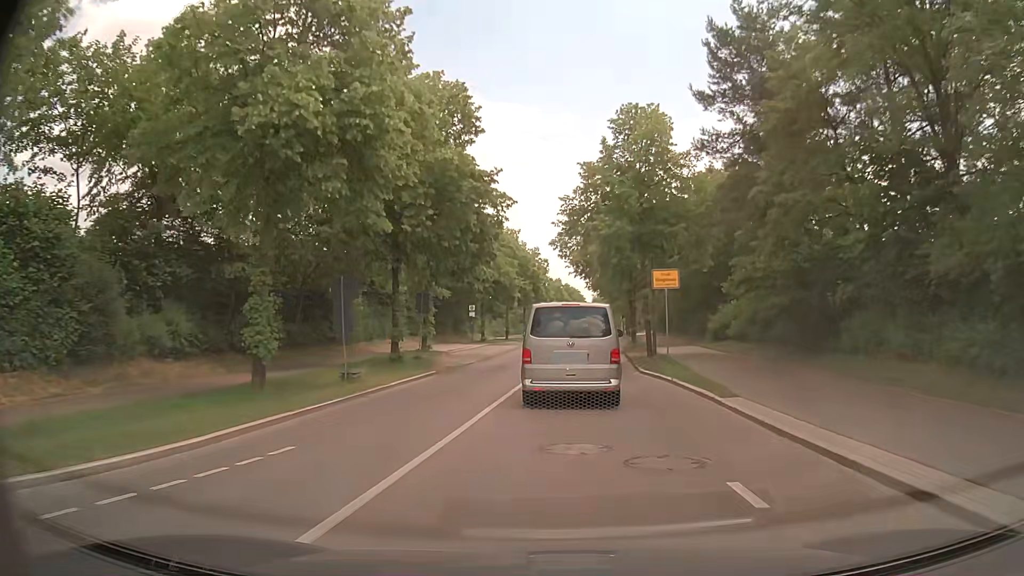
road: tertiary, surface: asphalt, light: Day
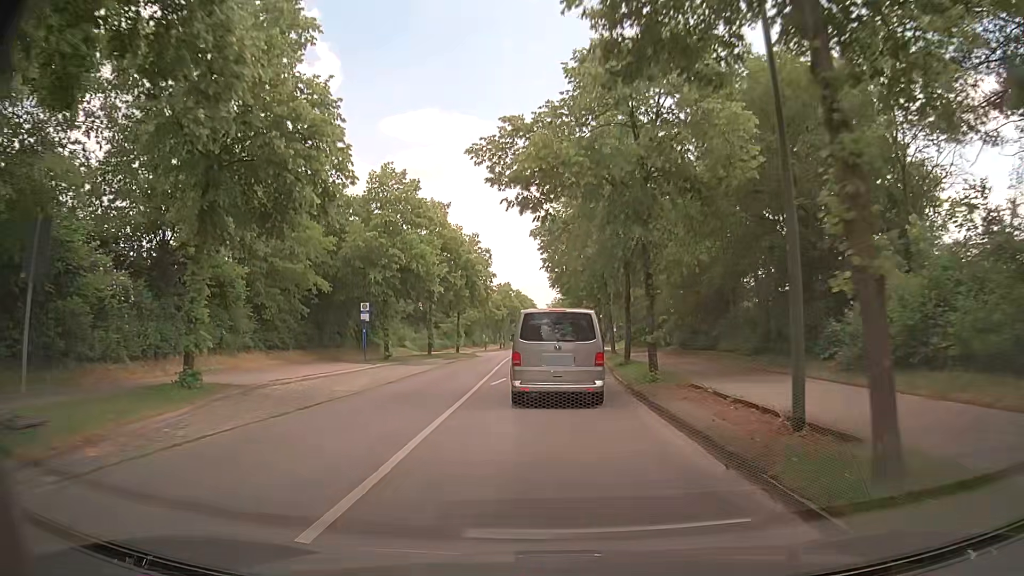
(+1.0, +21.8) m; +4°
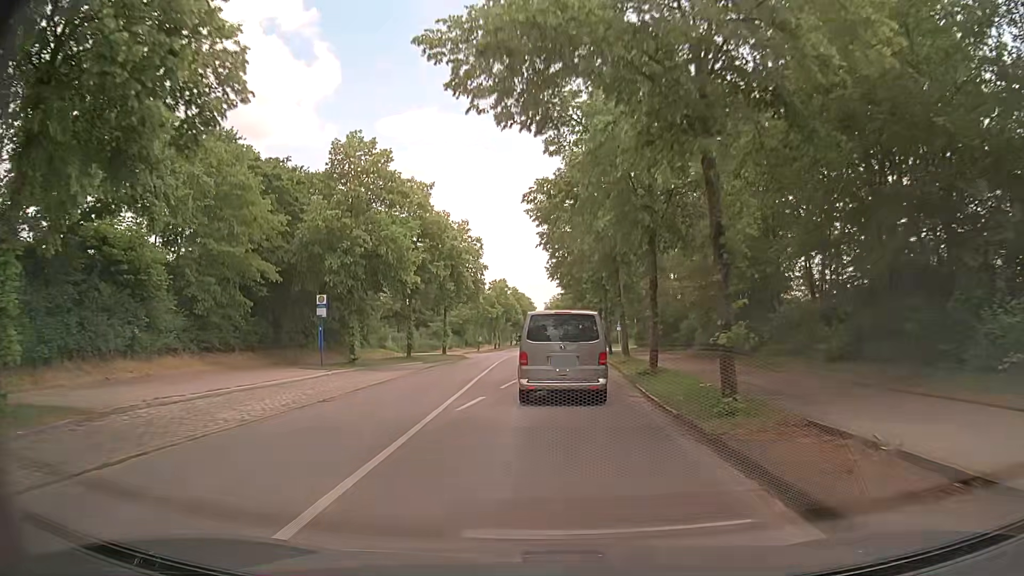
(0.0, +7.5) m; 0°
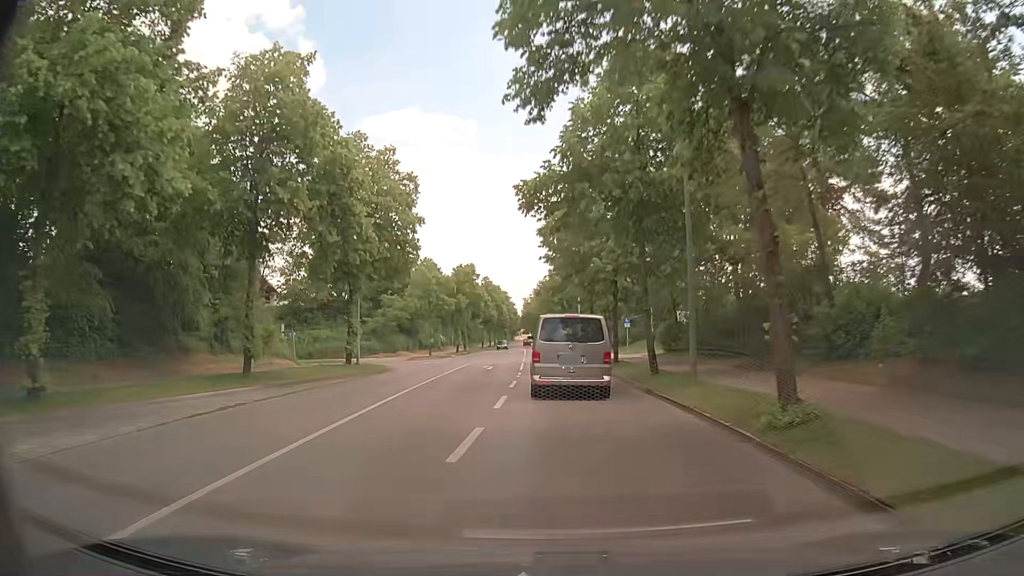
(+0.4, +23.7) m; +1°
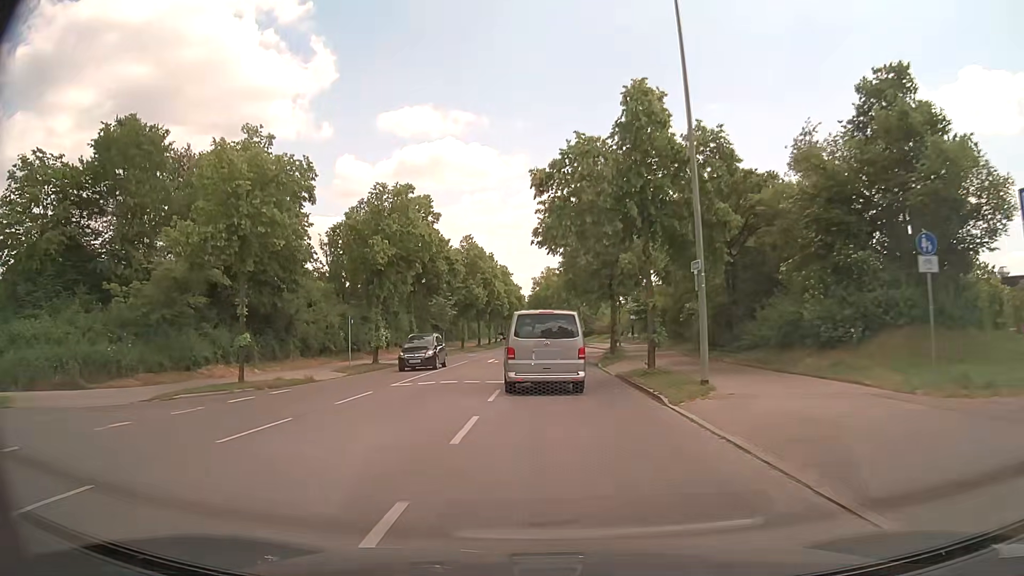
(+0.1, +42.3) m; -1°
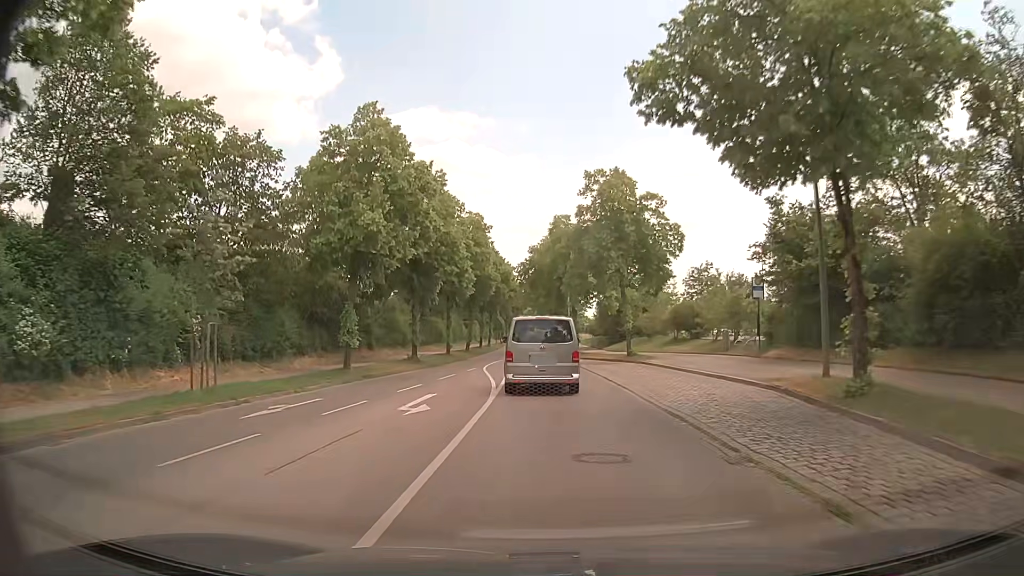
(-0.3, +42.3) m; -1°
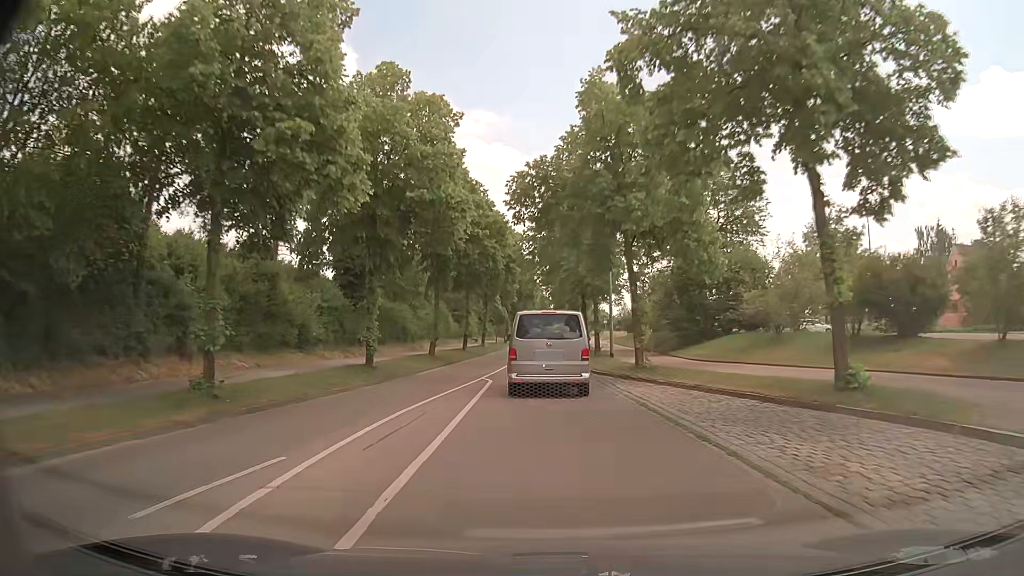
(0.0, +26.4) m; -1°
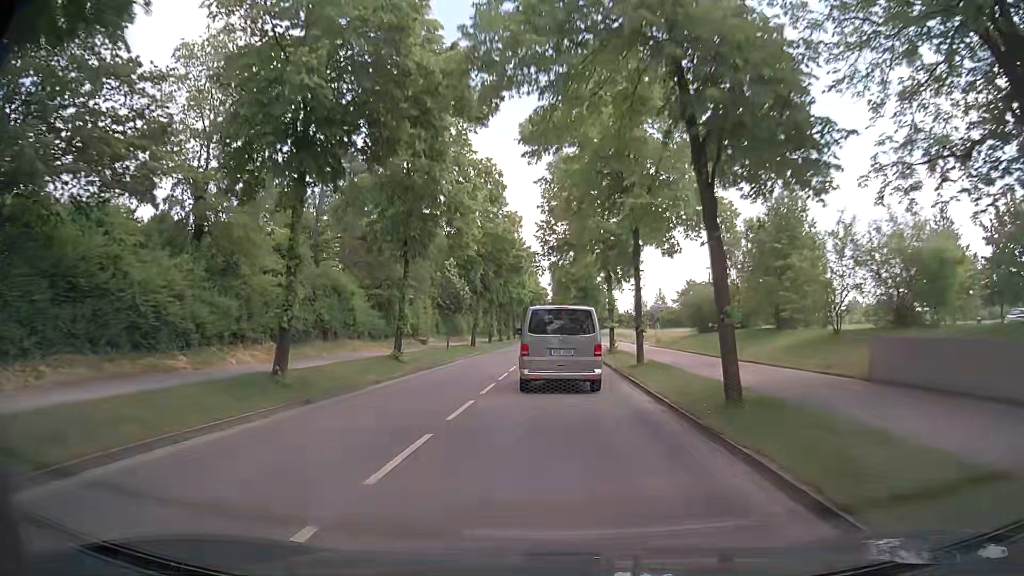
(-0.2, +33.9) m; 0°
(0, +10) (0, +20) (0, +30) (0, +40) (+1, +50) (+1, +60) (+1, +70) (+1, +80) (+1, +90) (+1, +100) m
